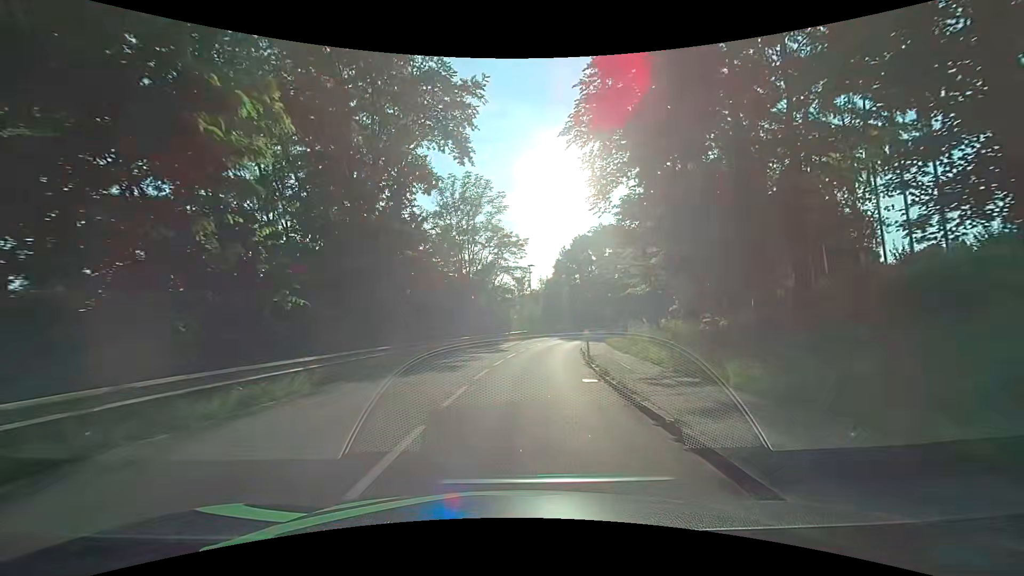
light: Day
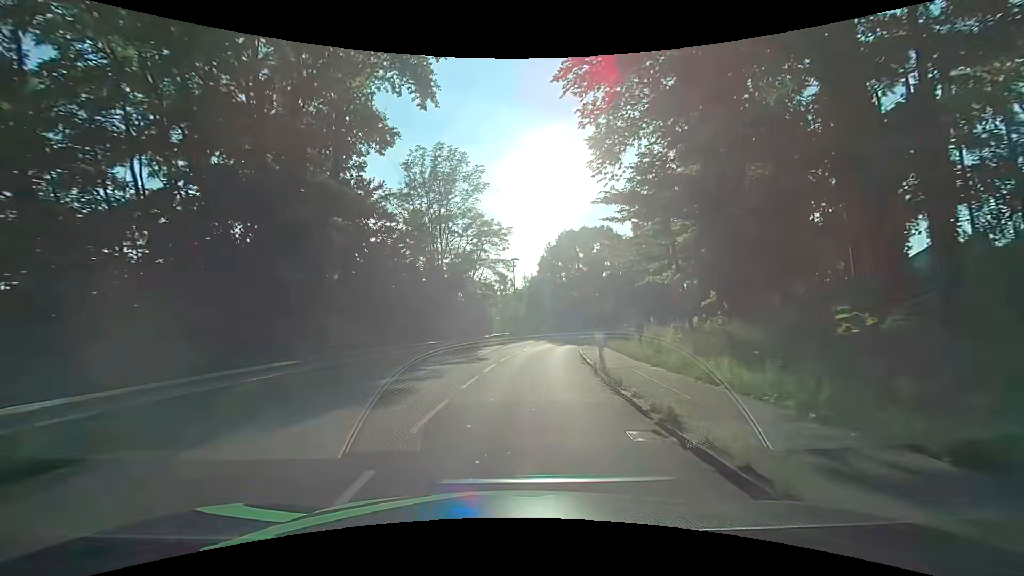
(+0.1, +6.5) m; +2°
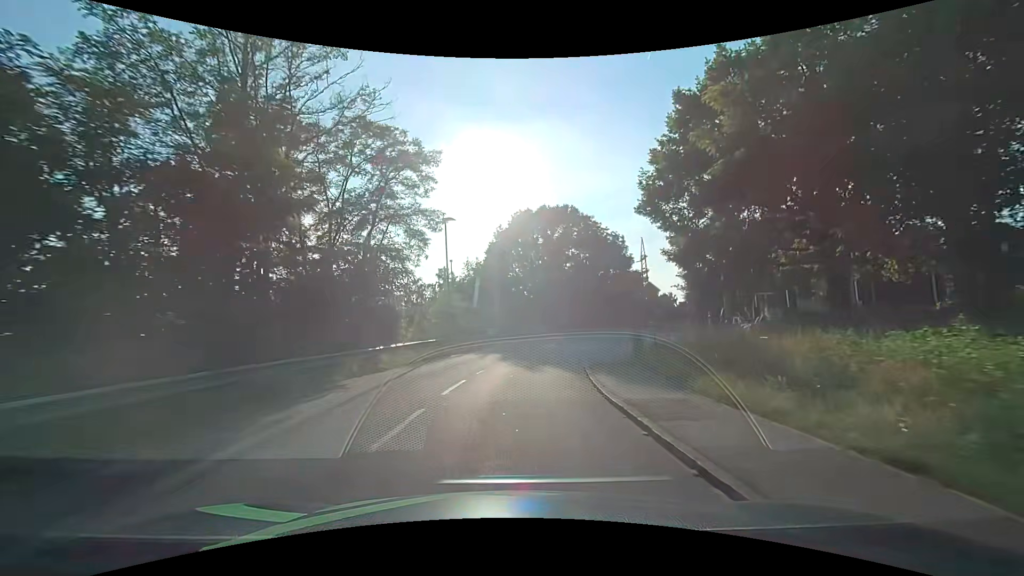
(+1.1, +19.3) m; +6°
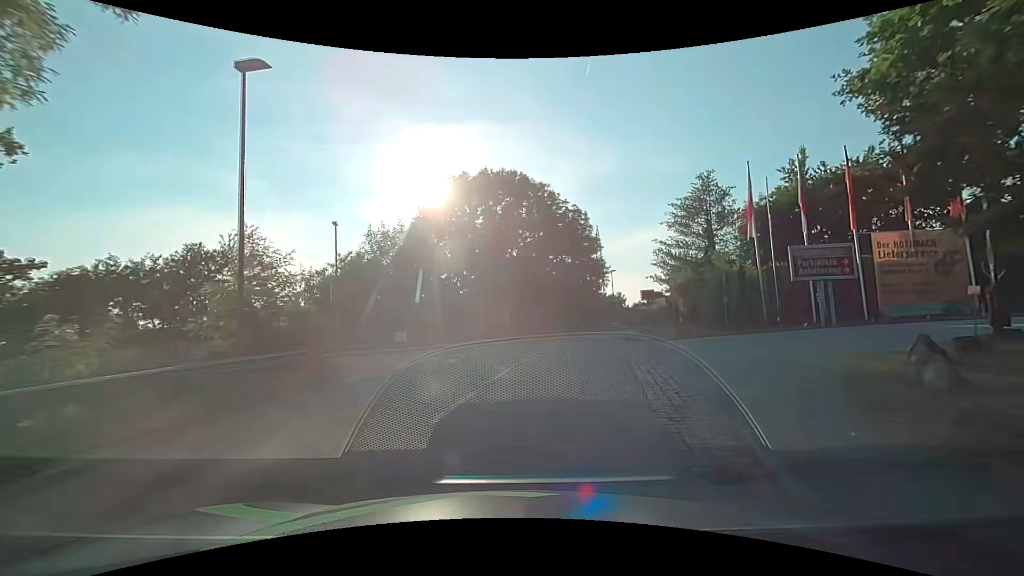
(+1.2, +17.7) m; +8°
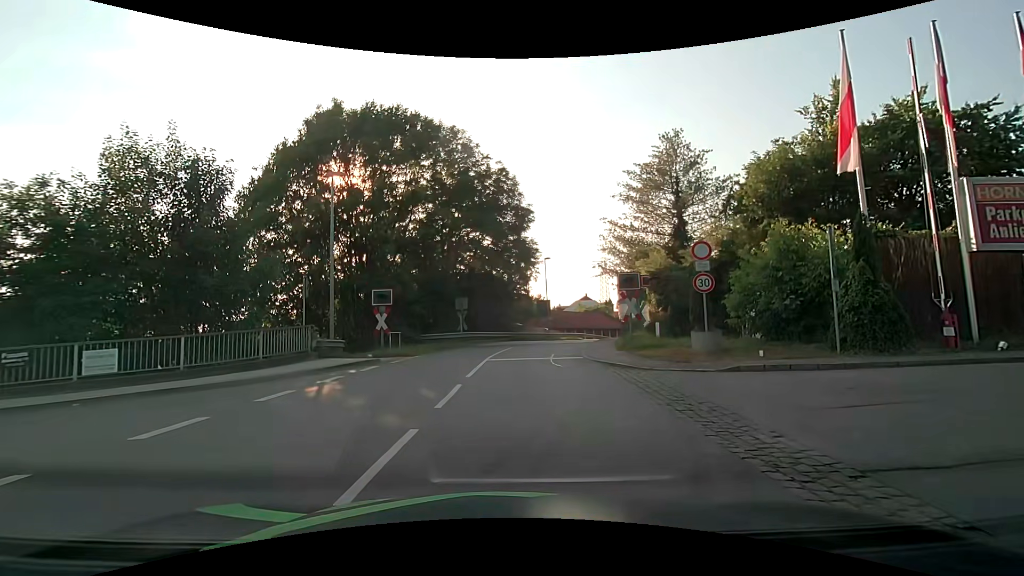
(+1.1, +15.2) m; +10°
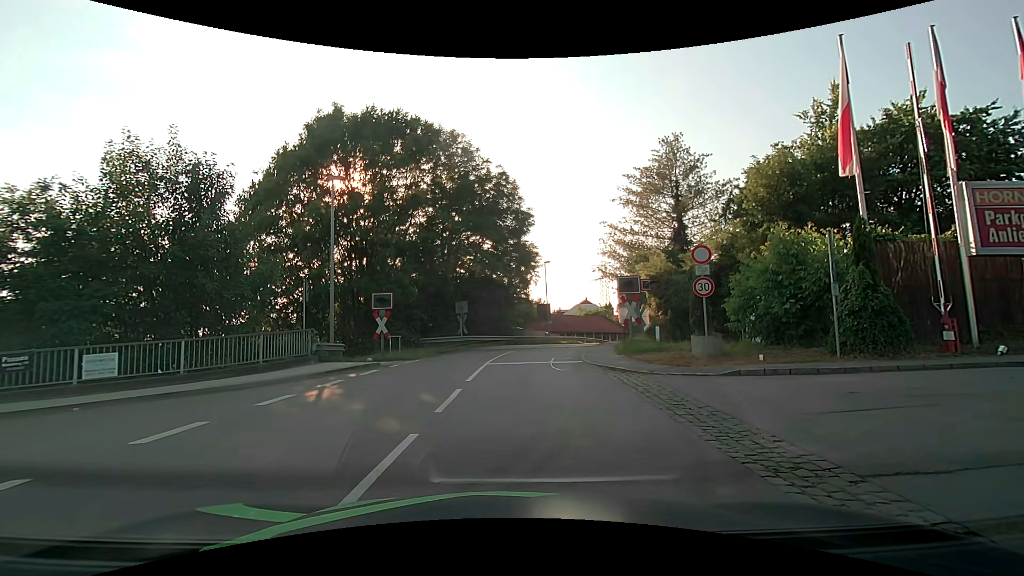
(0.0, +0.1) m; 0°
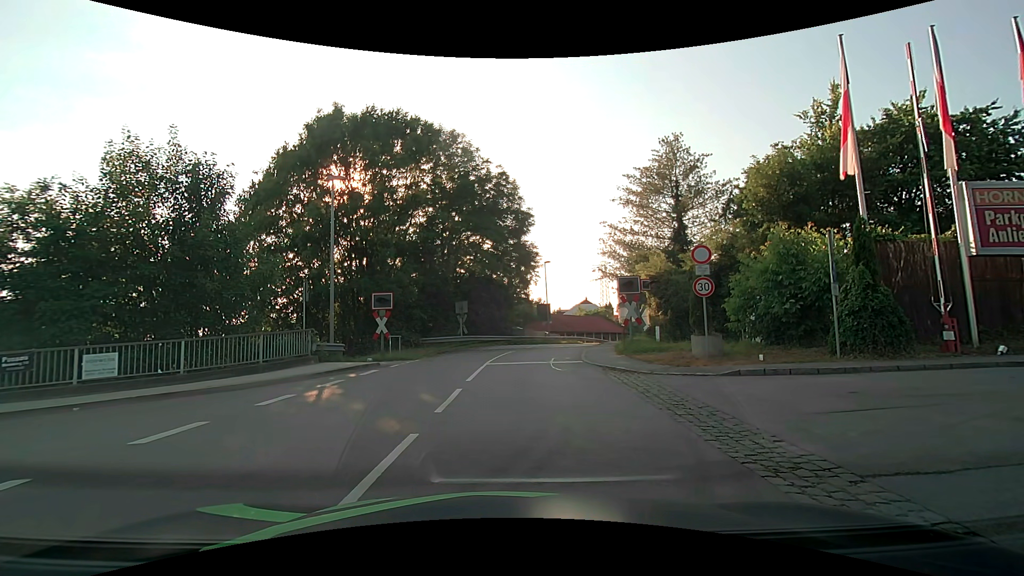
(0.0, 0.0) m; 0°
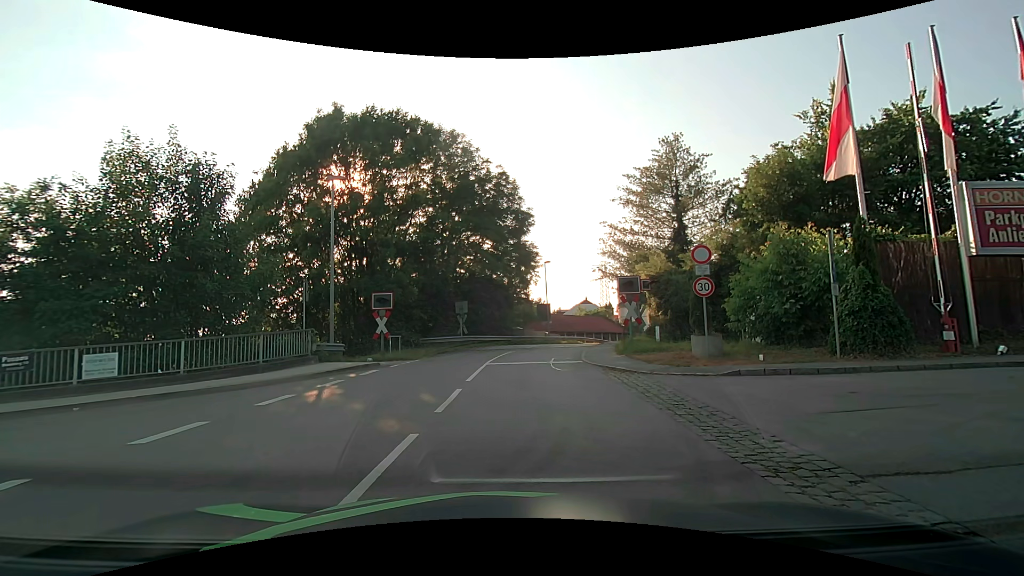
(0.0, 0.0) m; 0°
